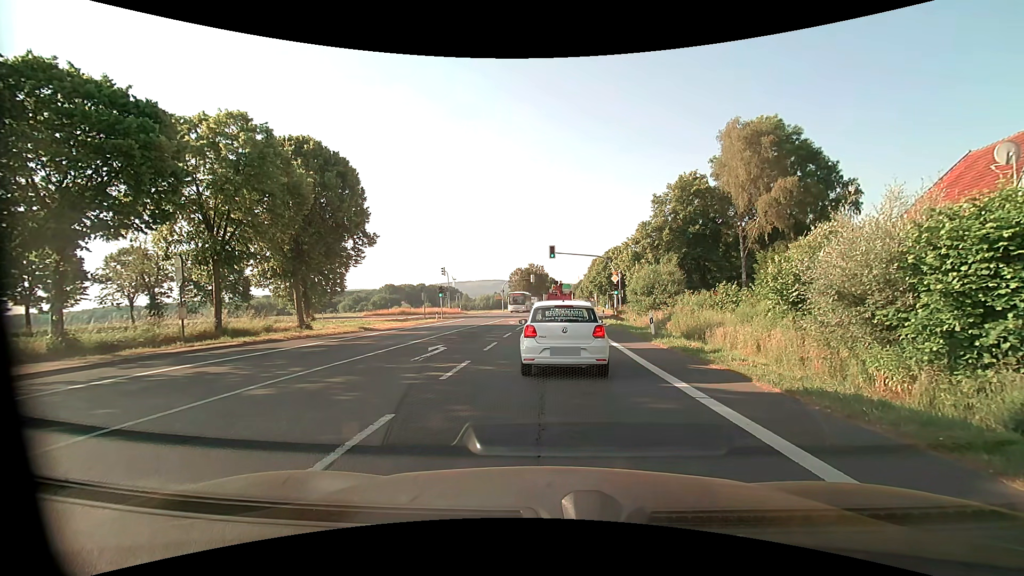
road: primary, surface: asphalt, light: Day
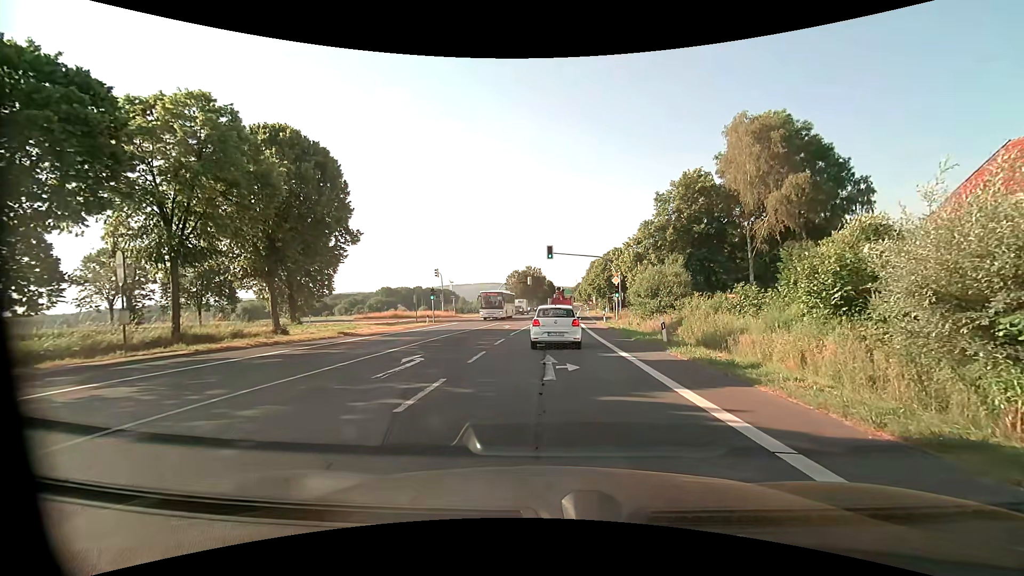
(0.0, +2.8) m; 0°
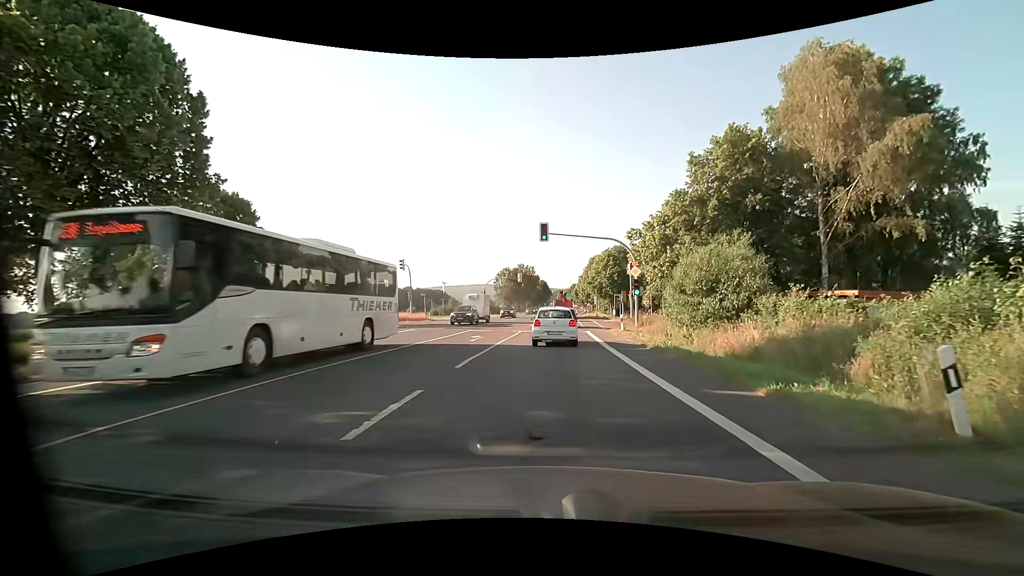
(+0.2, +13.7) m; +1°
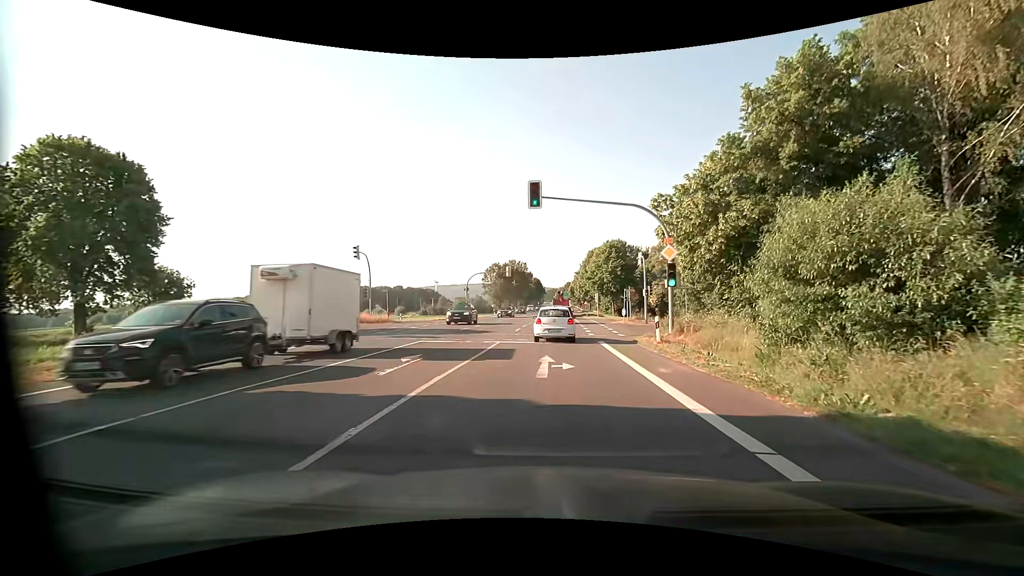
(+0.1, +11.3) m; +1°
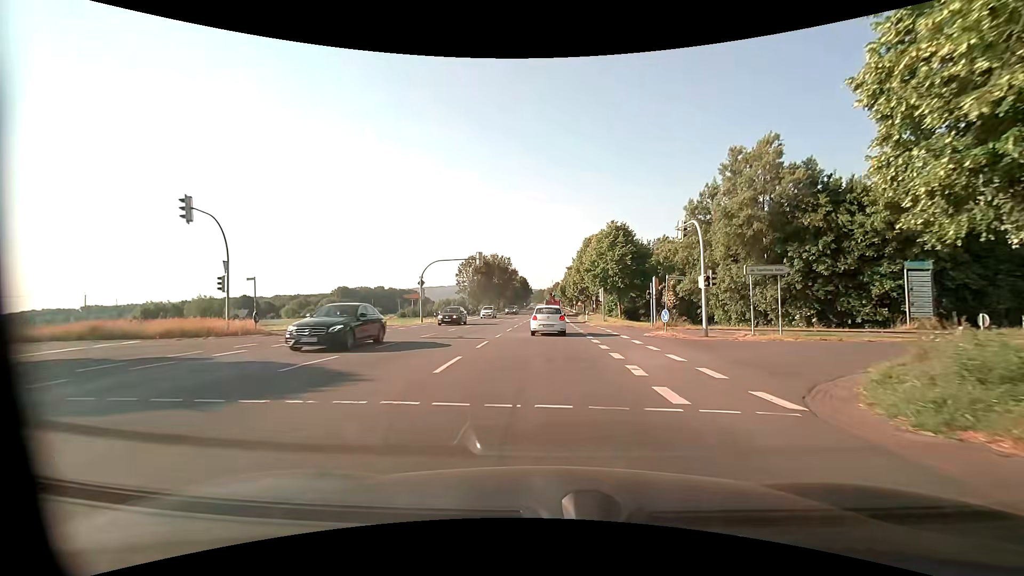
(+0.2, +19.1) m; +1°
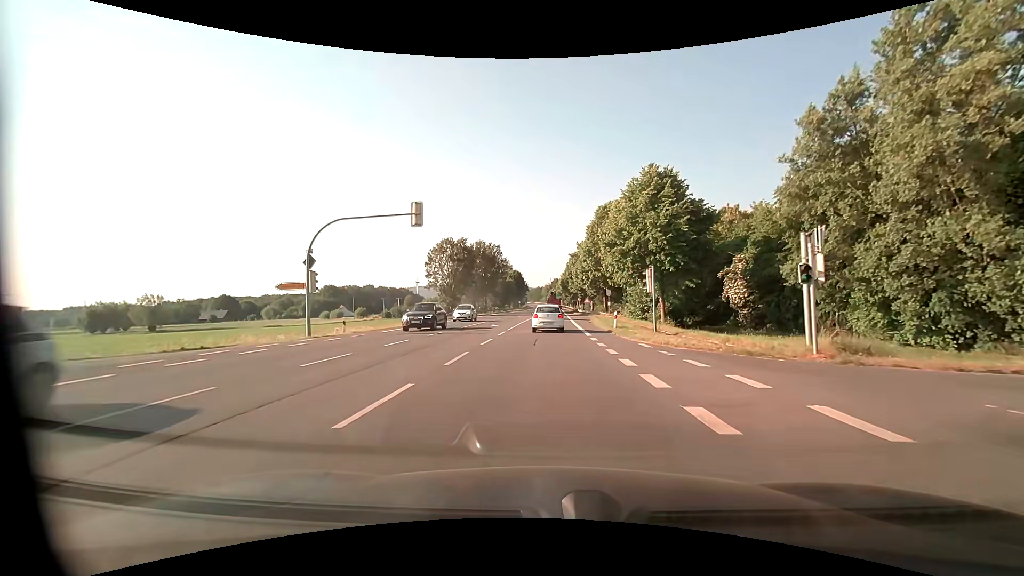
(+0.1, +23.1) m; 0°
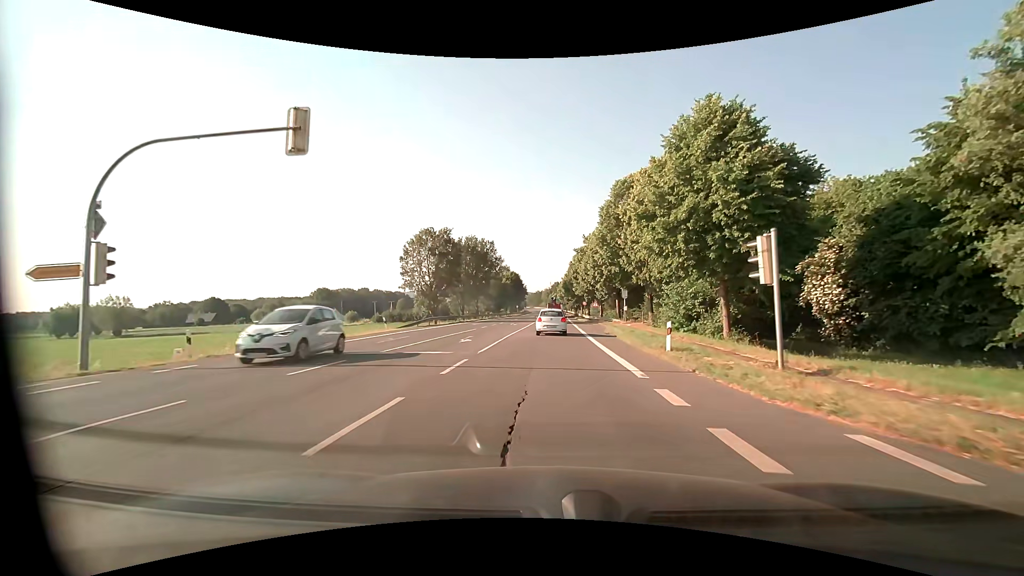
(0.0, +12.9) m; 0°
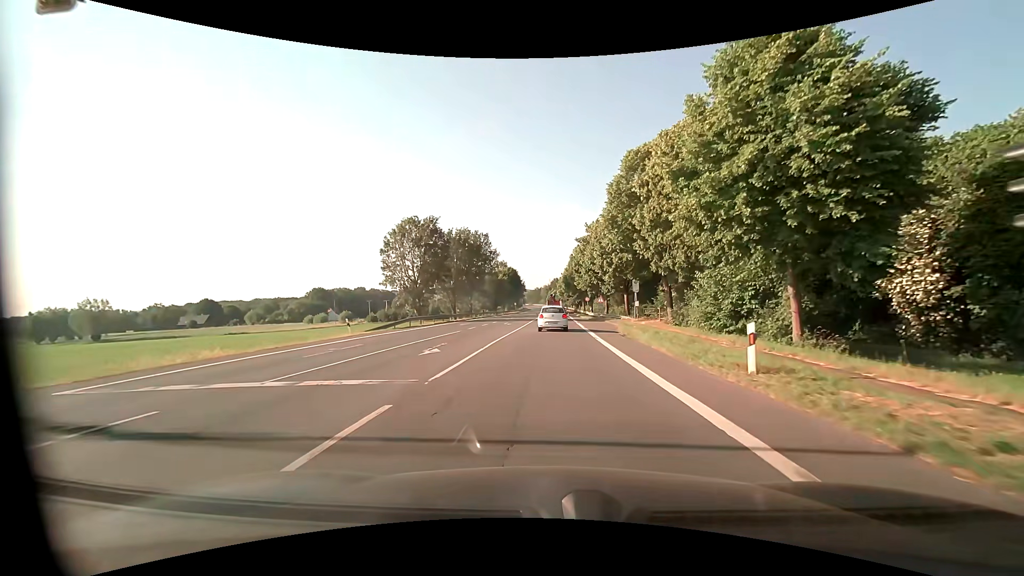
(0.0, +6.8) m; 0°
(0, +10) (0, +20) (0, +30) (0, +40) (0, +50) (+1, +60) (+1, +70) (+1, +80) (+1, +90) (+2, +100) m
